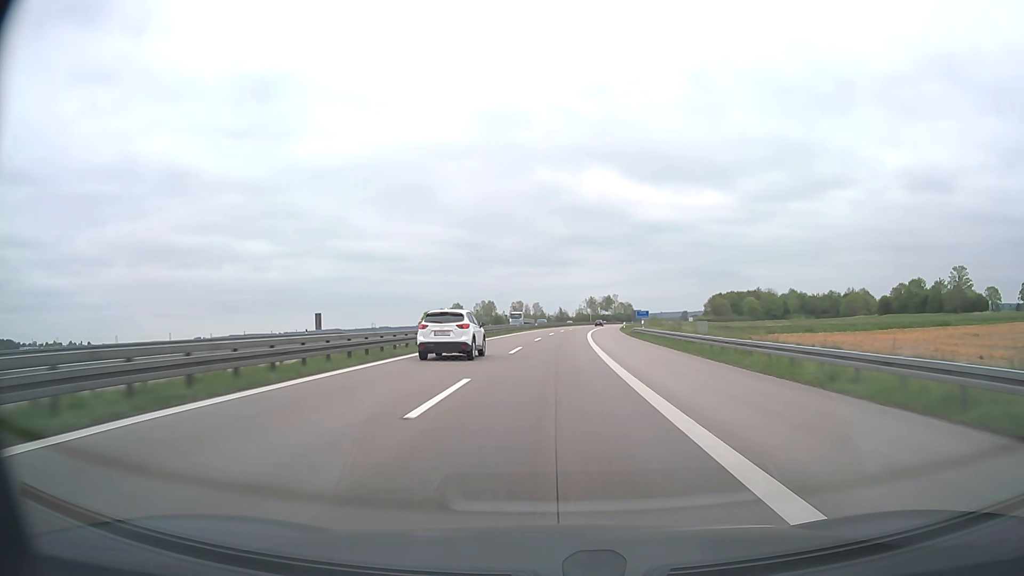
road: motorway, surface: asphalt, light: Day
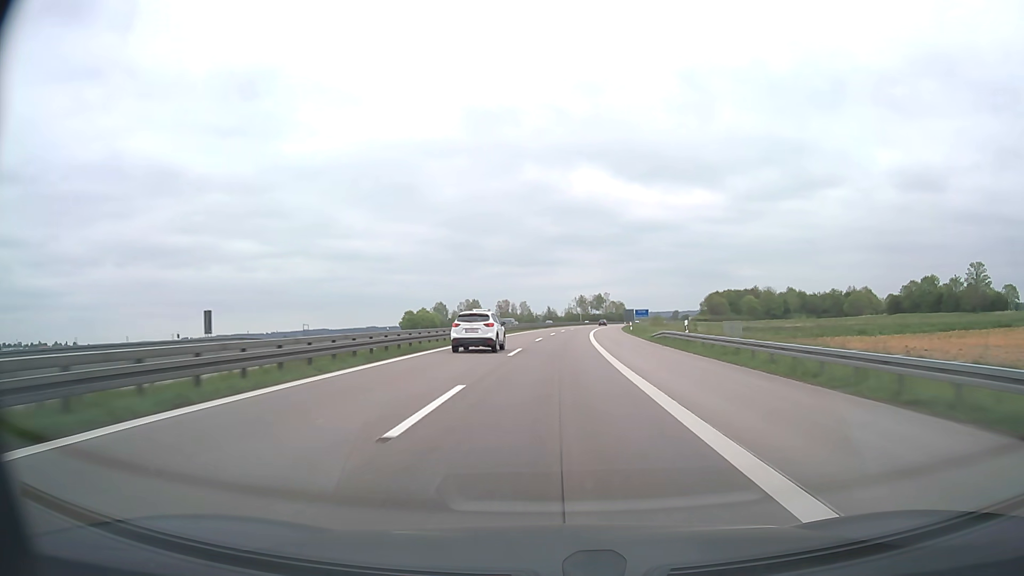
(+0.1, +19.8) m; +1°
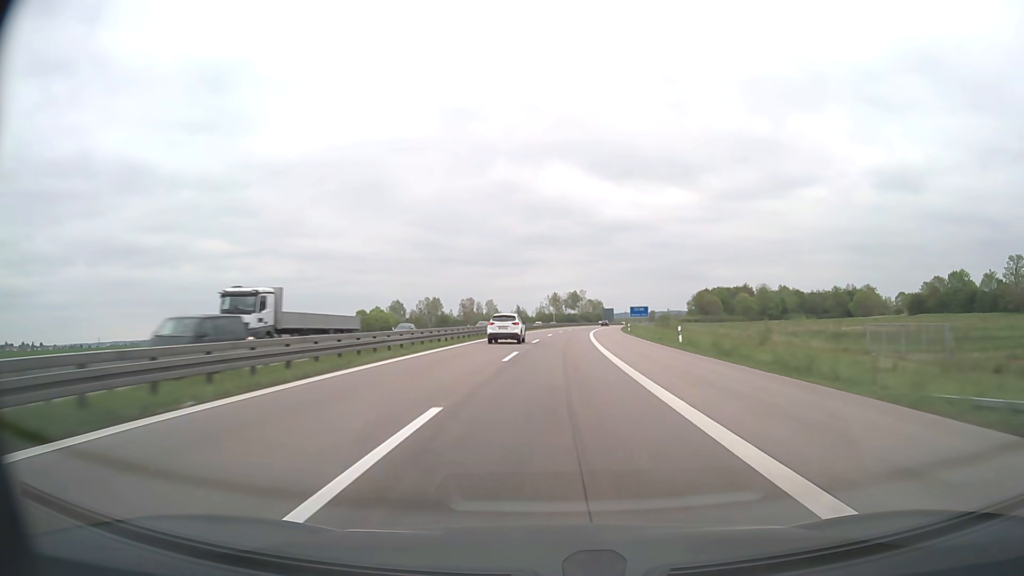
(+0.8, +39.6) m; +3°
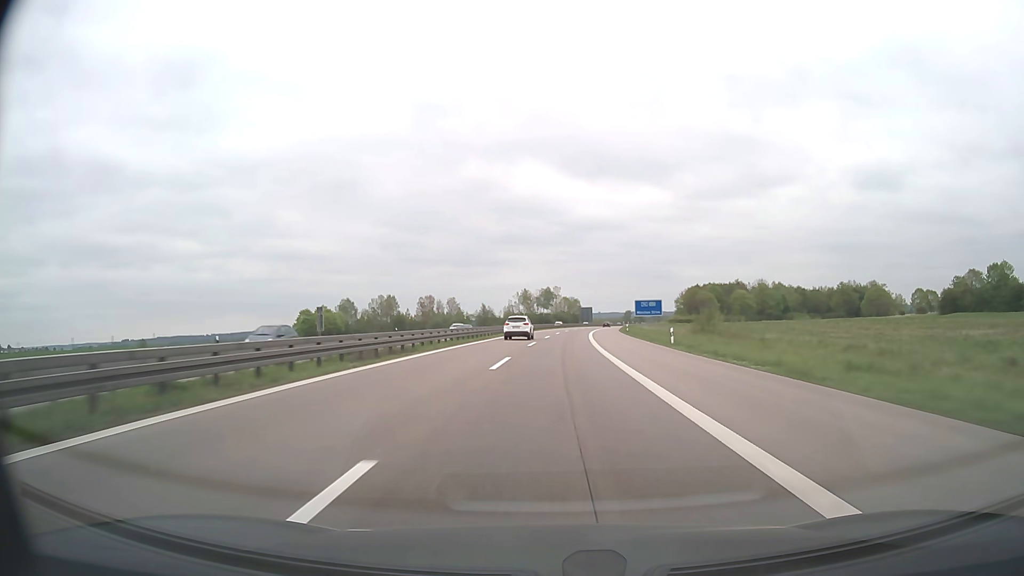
(+0.7, +39.6) m; +2°
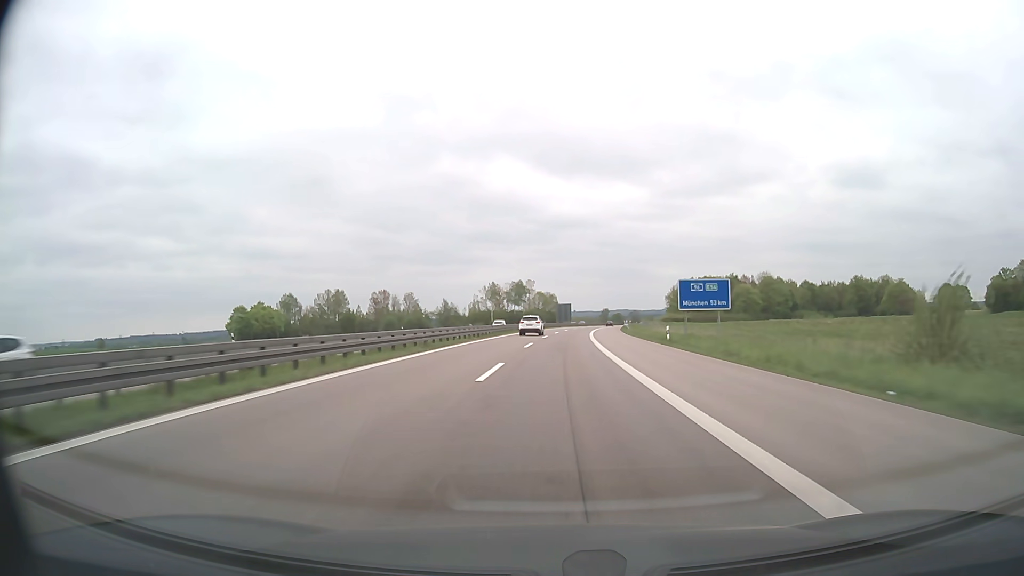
(+0.8, +39.6) m; +2°
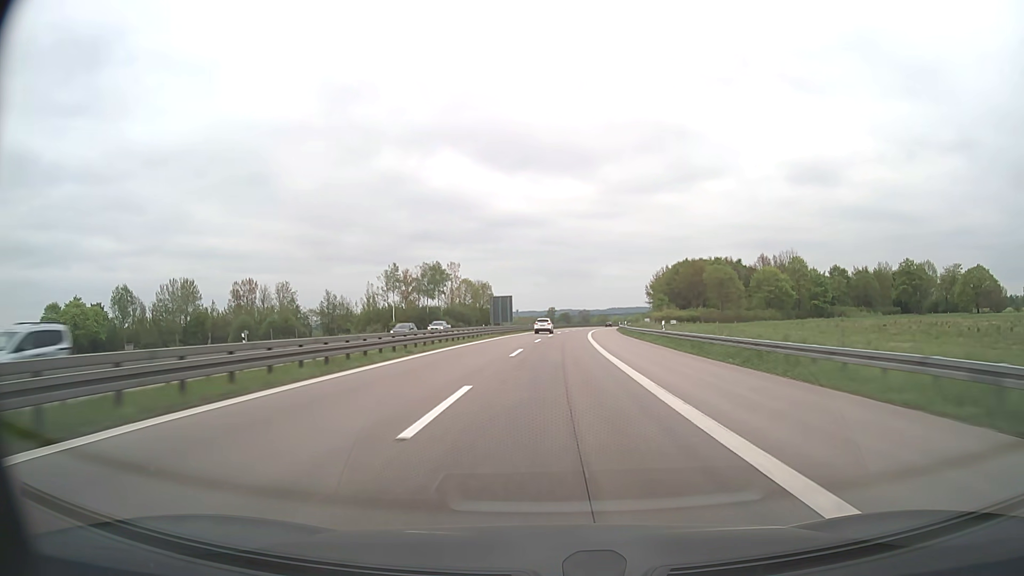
(+3.3, +79.3) m; +5°
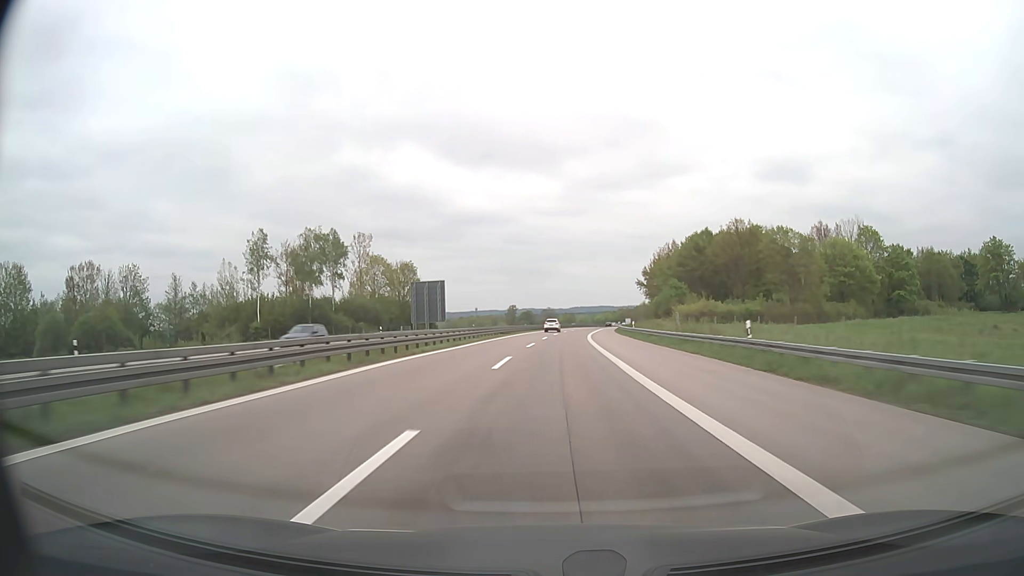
(+1.7, +59.6) m; +3°
